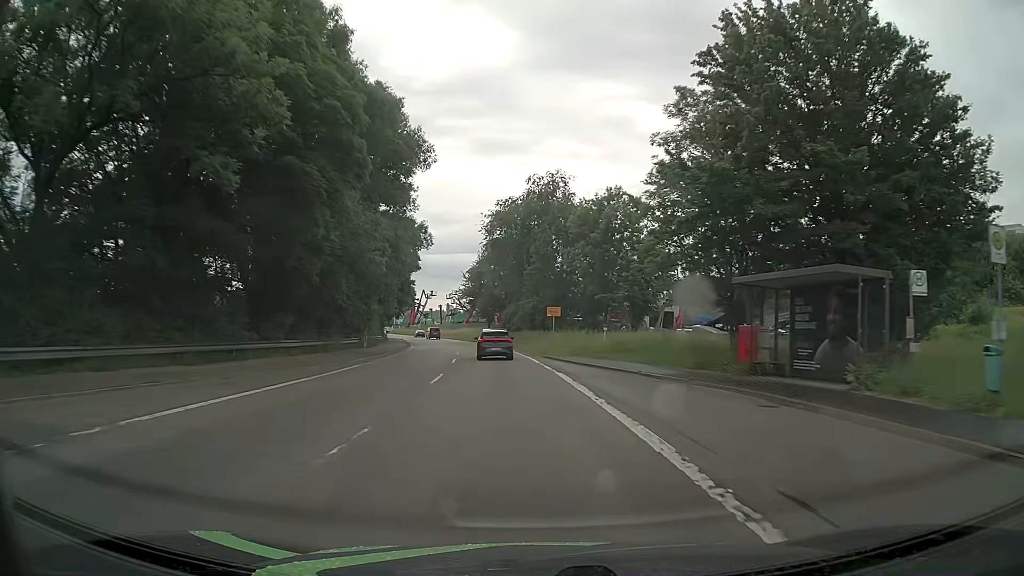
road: primary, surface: asphalt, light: Day
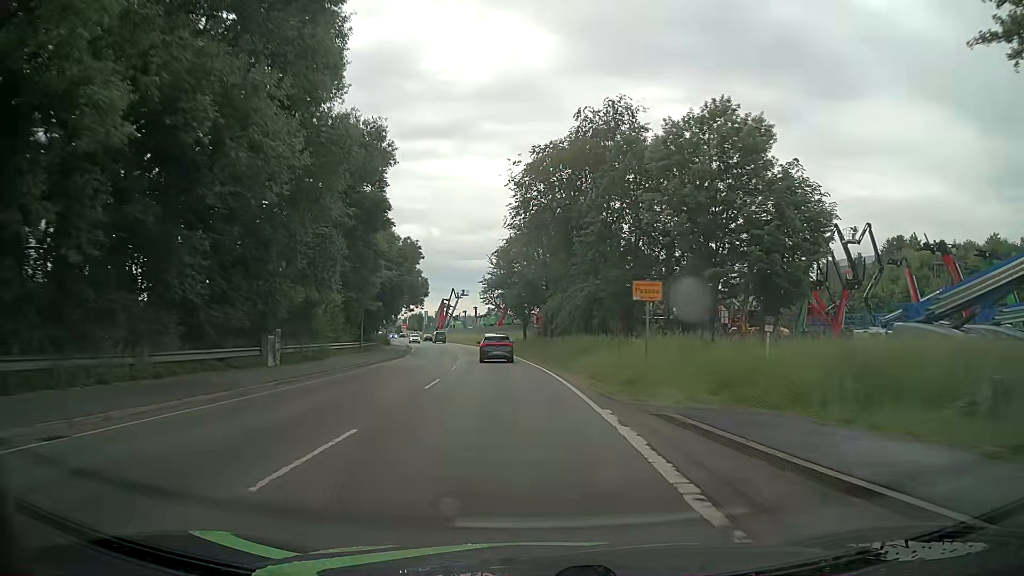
(-0.7, +24.3) m; -3°
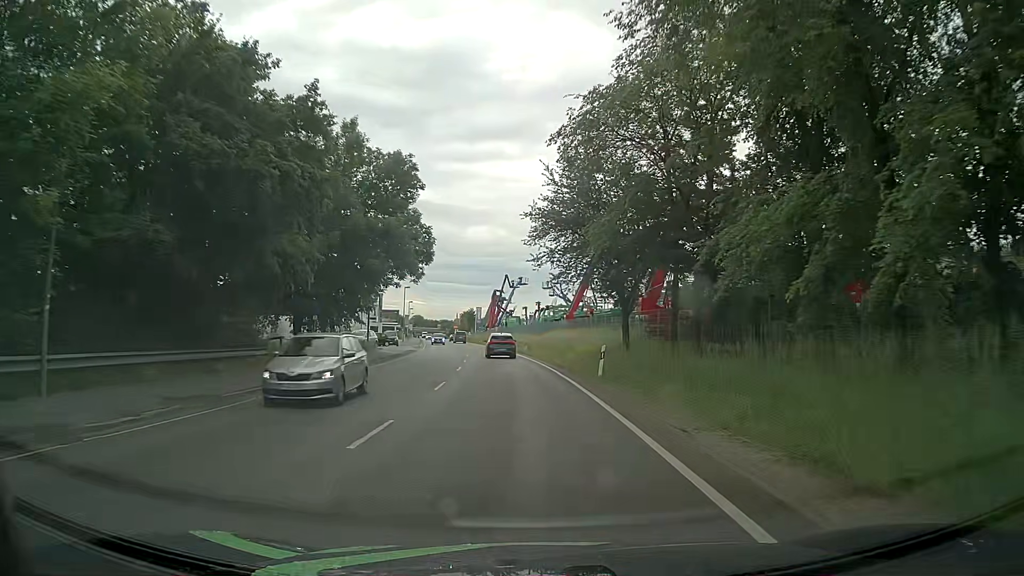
(-2.2, +37.8) m; -6°
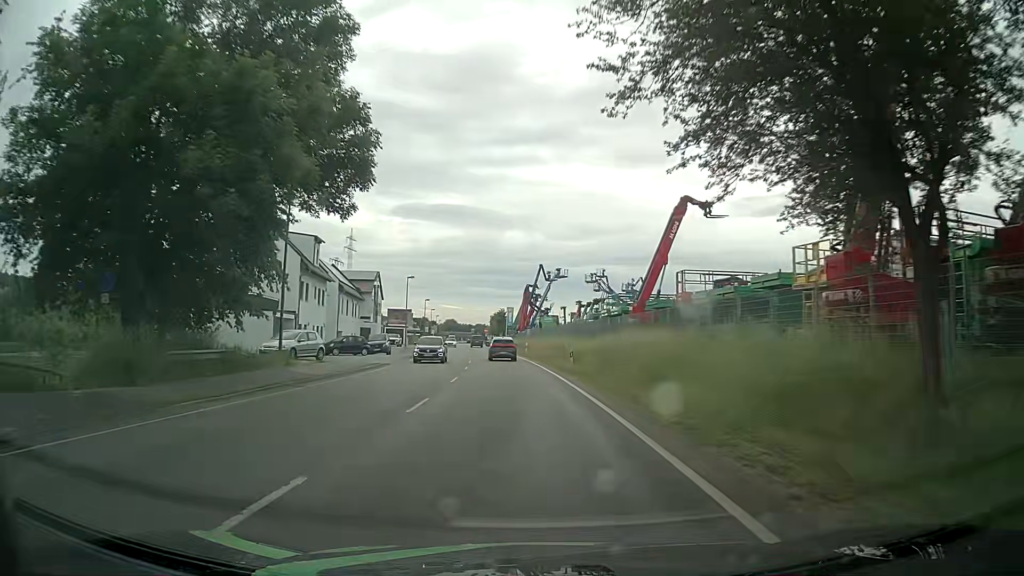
(-0.4, +22.9) m; -3°
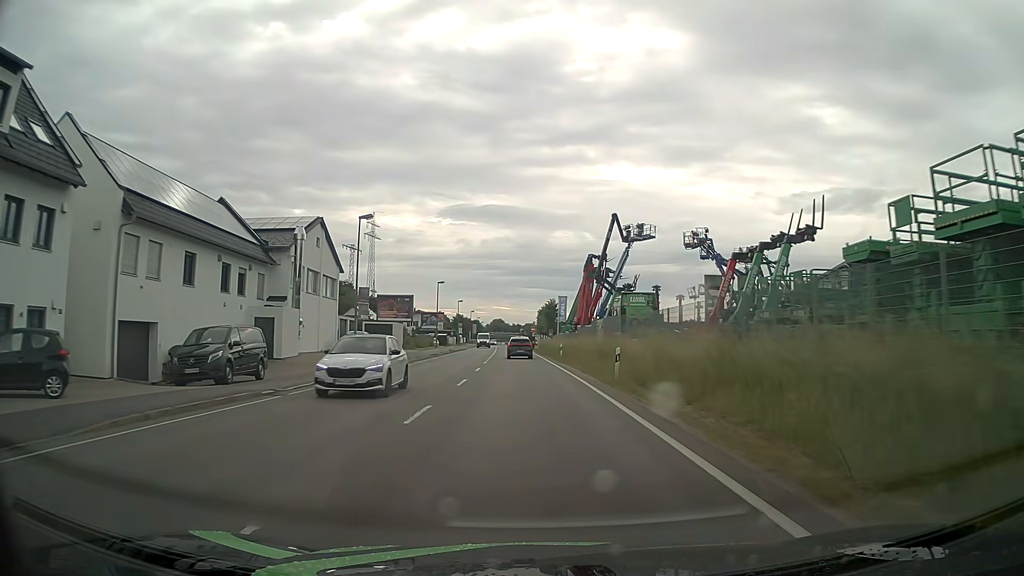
(-1.8, +38.1) m; -4°
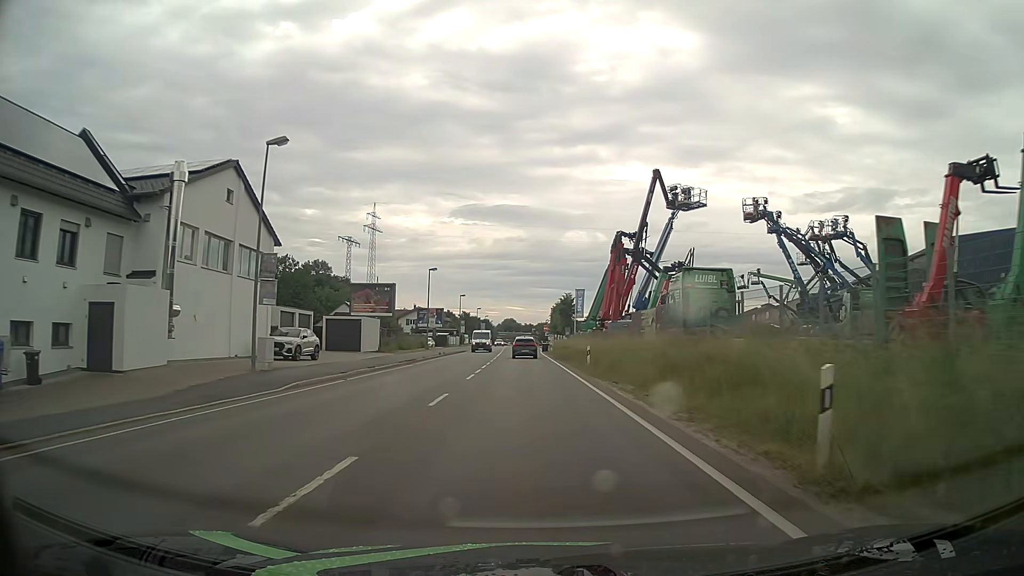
(-0.2, +15.2) m; -1°
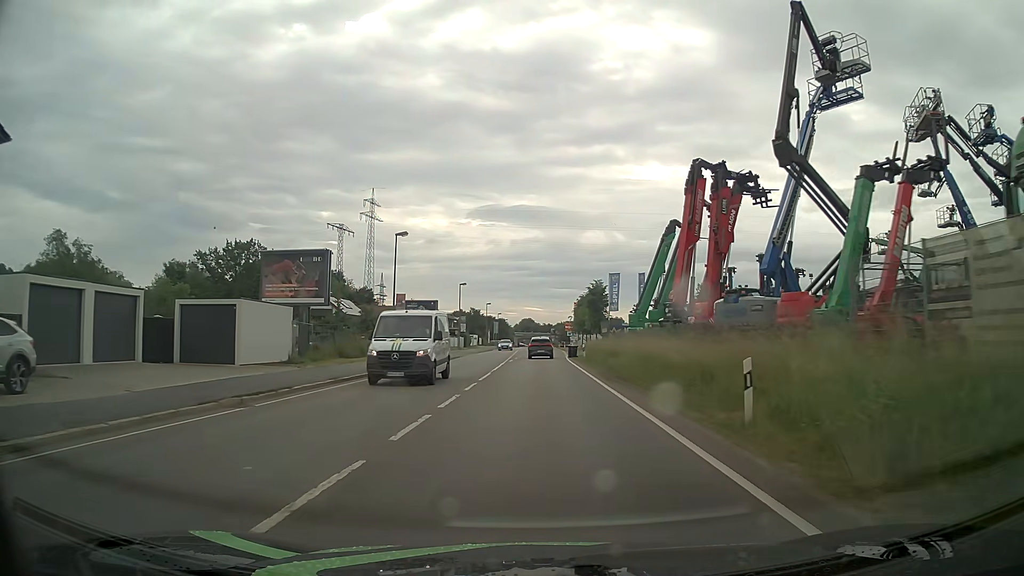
(-0.3, +22.8) m; -1°
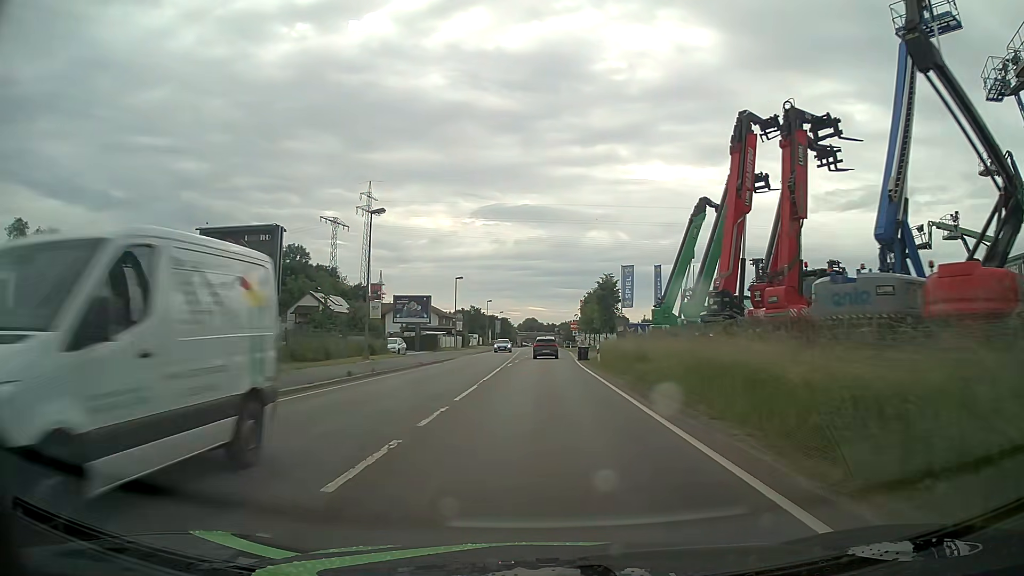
(-0.1, +7.6) m; -1°
(0, +10) (0, +20) (0, +30) (0, +40) (+1, +50) (+1, +60) (+2, +70) (+2, +80) (+2, +90) (+2, +100) m
